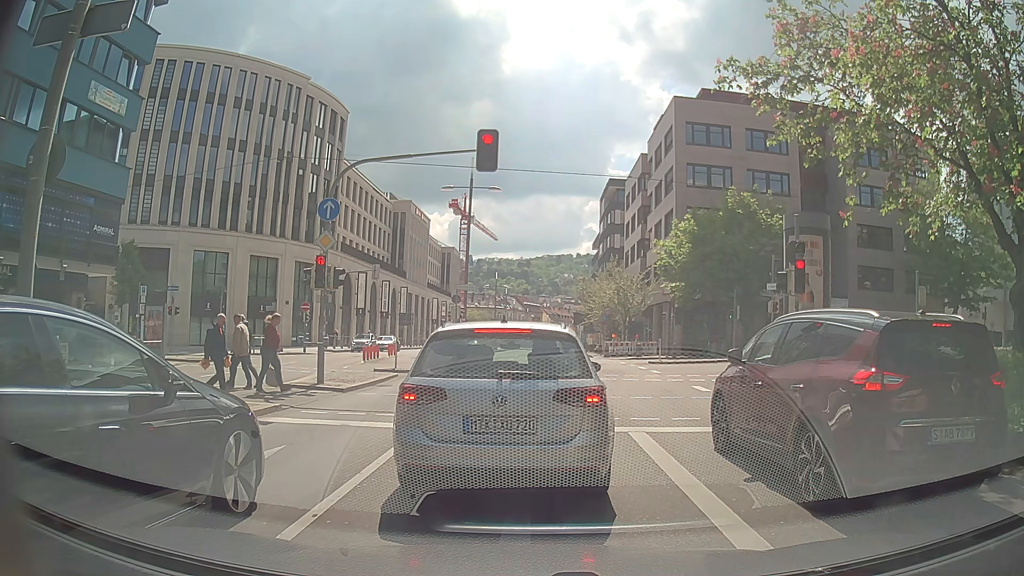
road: primary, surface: asphalt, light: Day
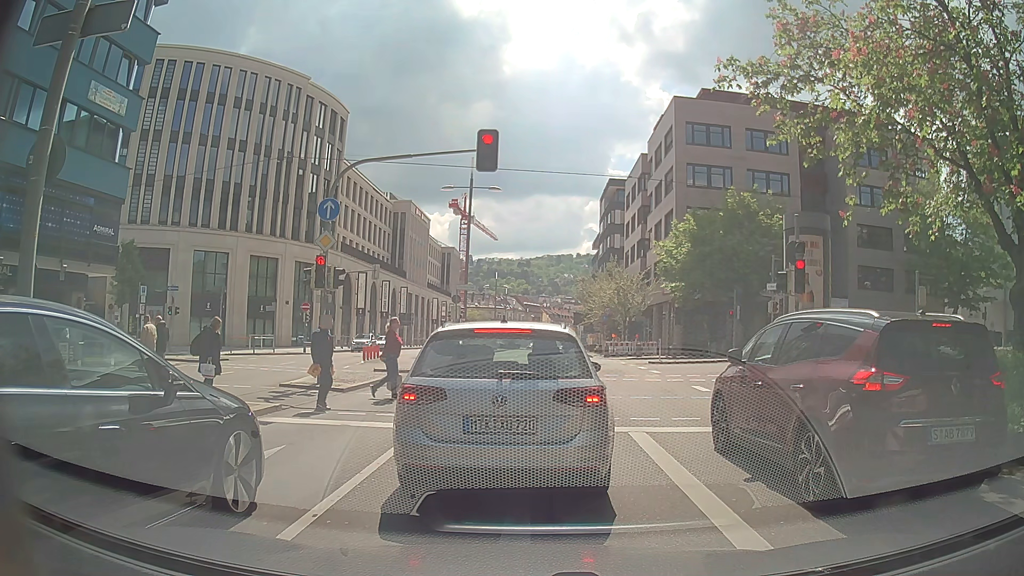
(0.0, 0.0) m; 0°
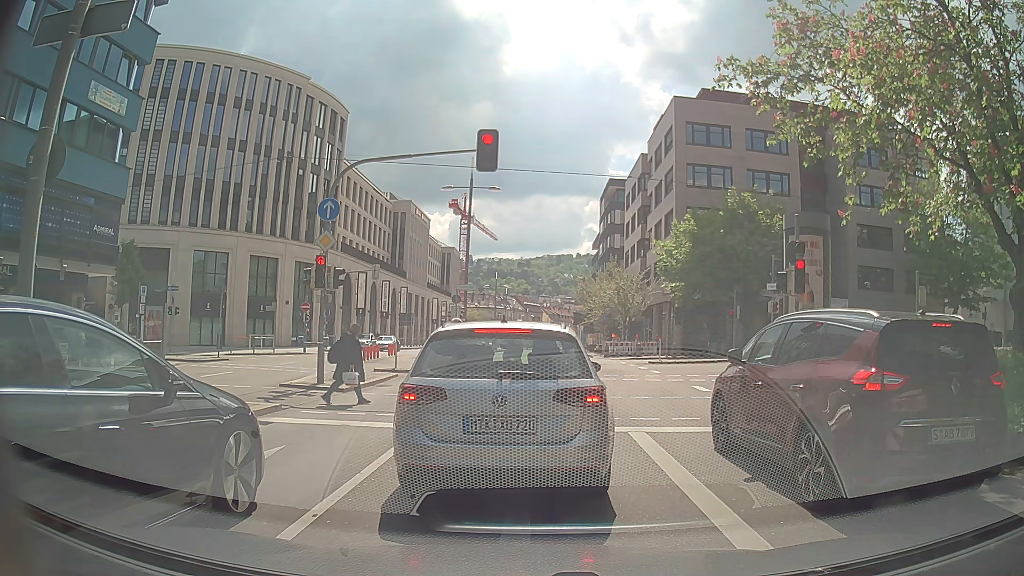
(0.0, 0.0) m; 0°
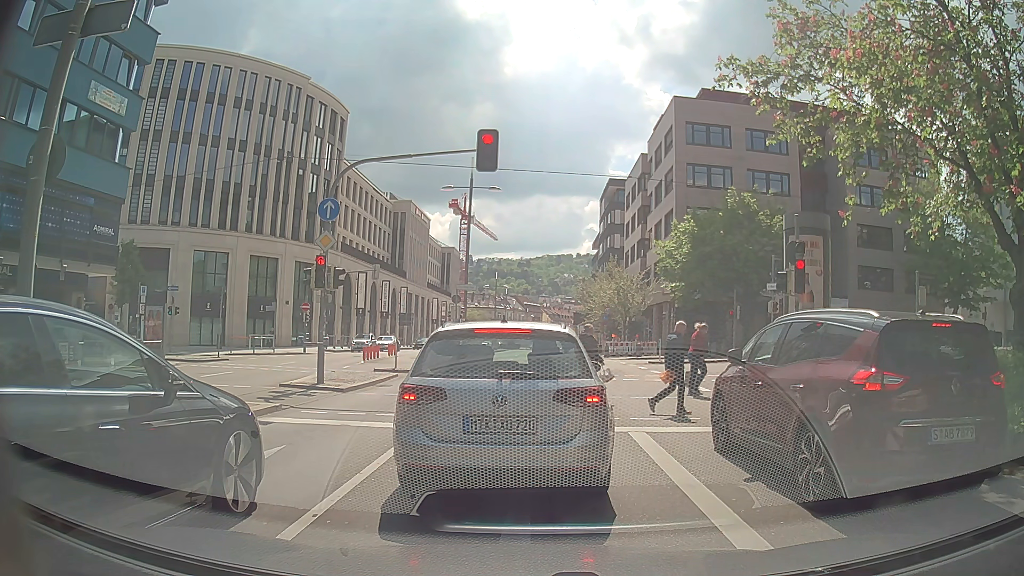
(0.0, 0.0) m; 0°
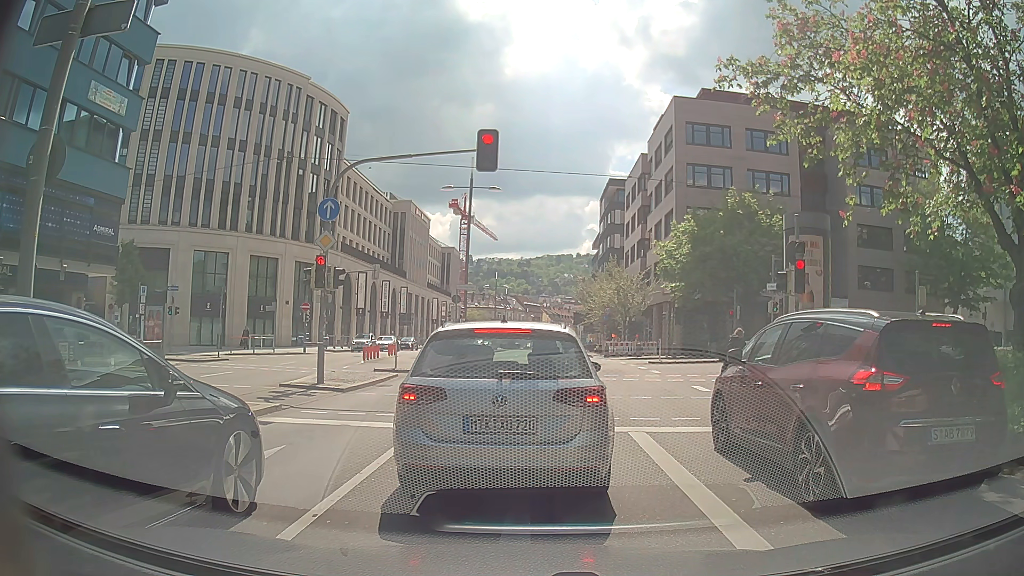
(0.0, 0.0) m; 0°
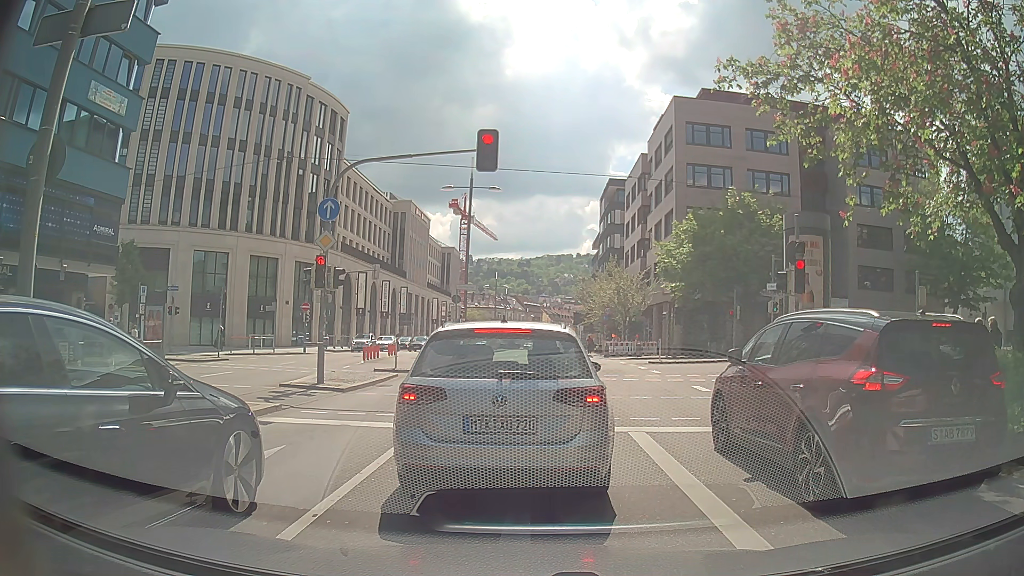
(0.0, 0.0) m; 0°
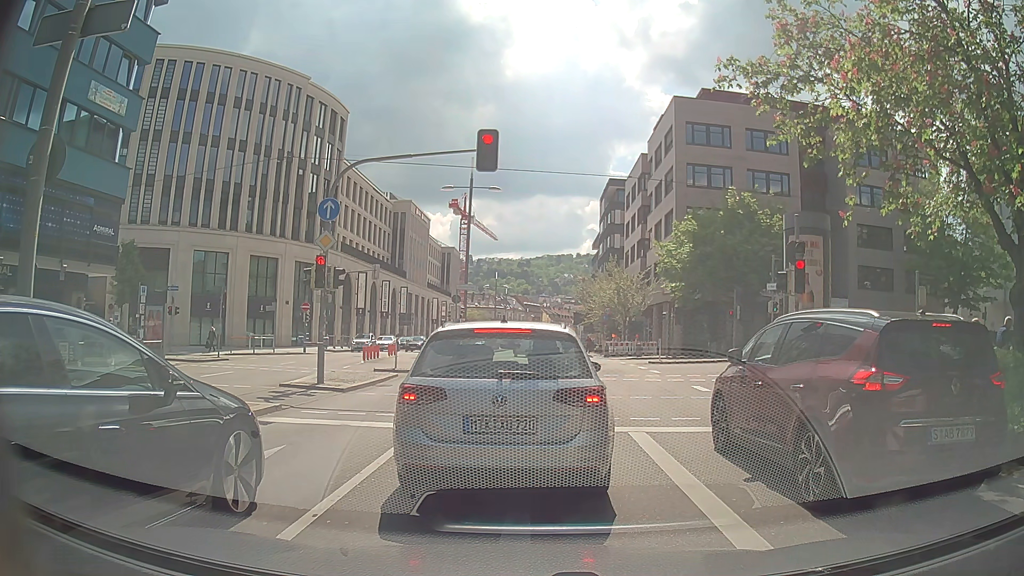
(0.0, 0.0) m; 0°
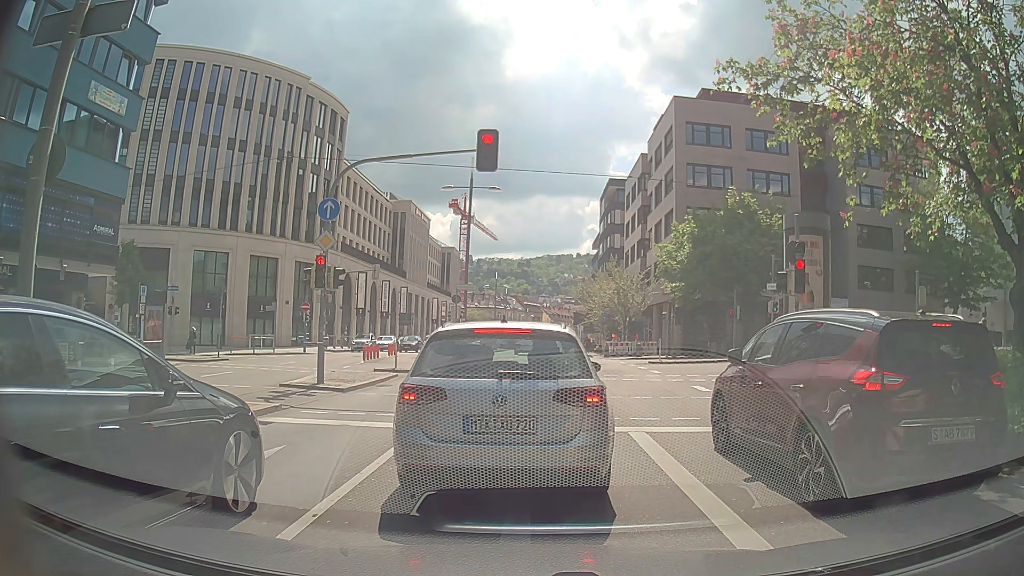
(0.0, 0.0) m; 0°
(0, +10) (0, +20) (0, +30) (0, +40) (0, +50) (0, +60) (0, +70) (0, +80) (0, +90) (0, +100) m
